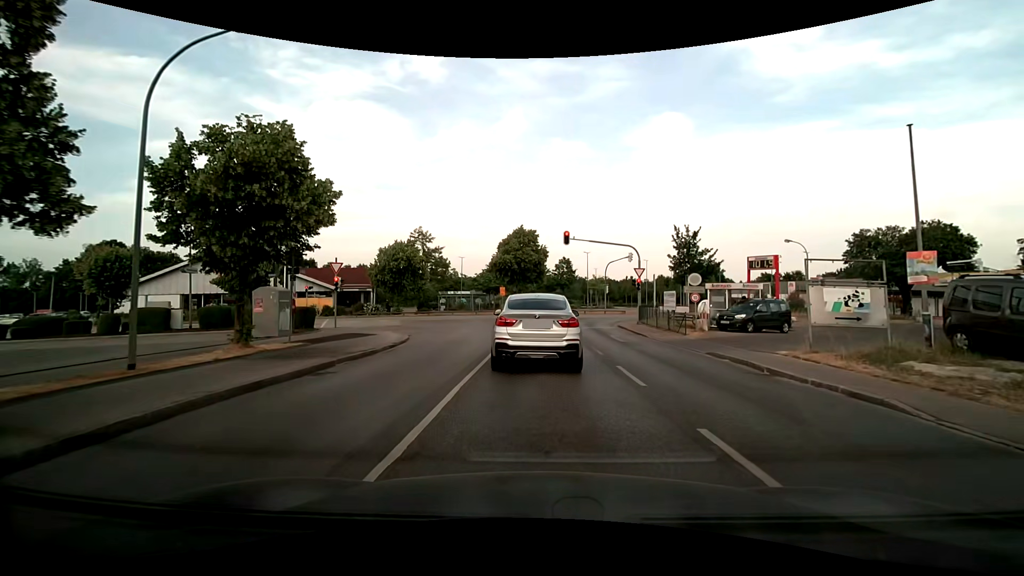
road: residential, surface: asphalt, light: Day
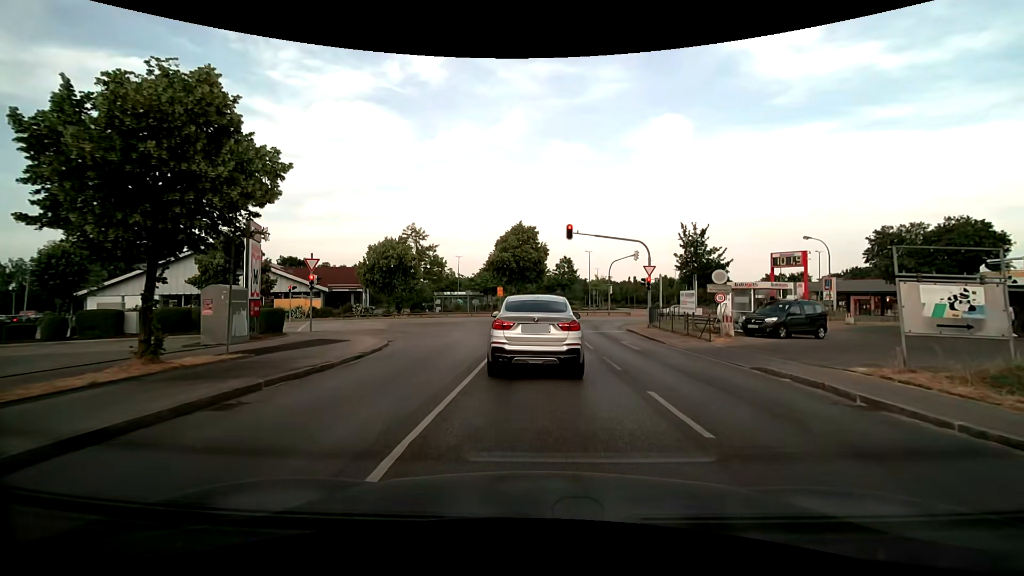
(0.0, +3.3) m; -1°
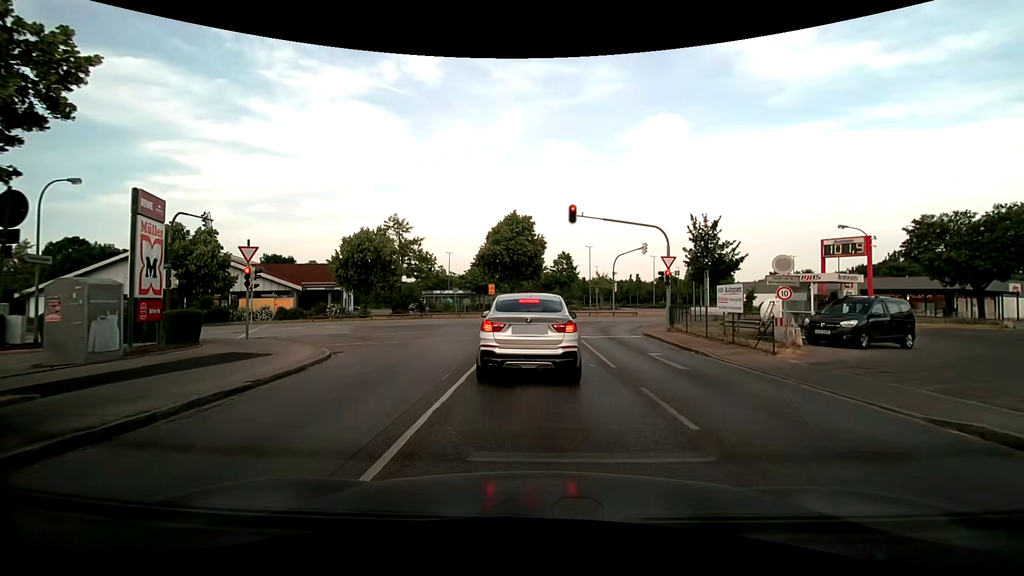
(0.0, +5.6) m; +1°
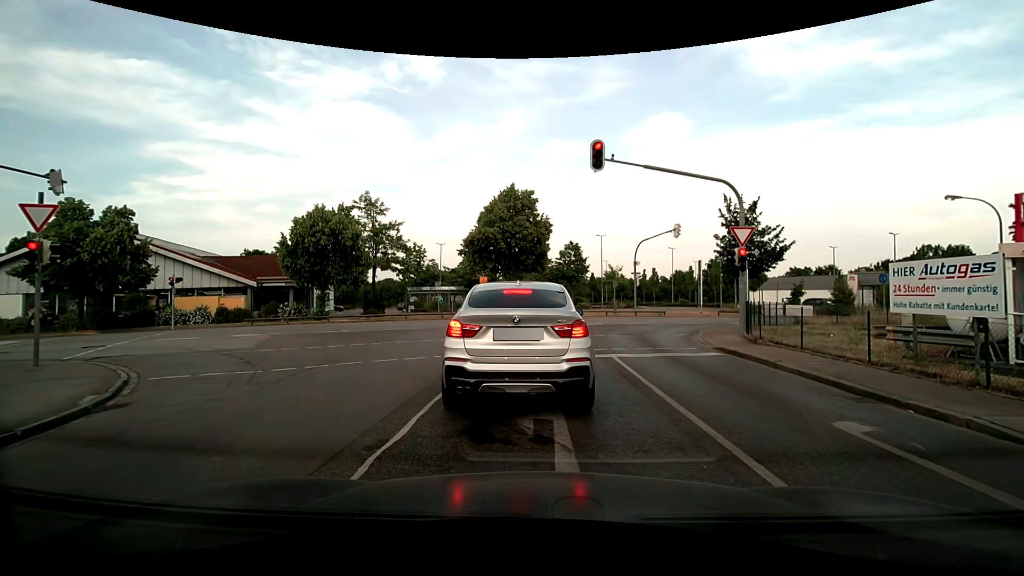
(0.0, +9.2) m; -1°
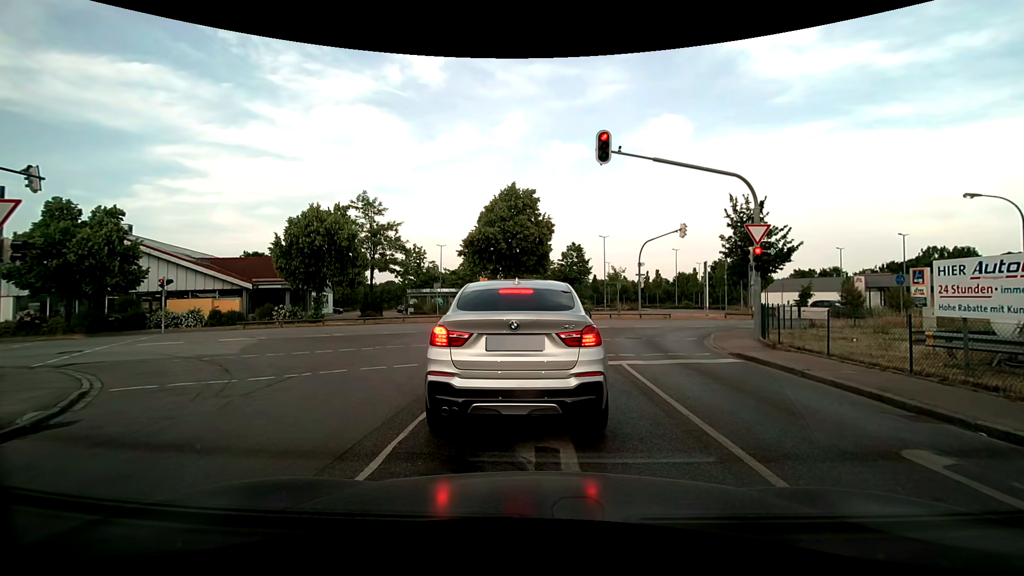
(0.0, +0.9) m; 0°
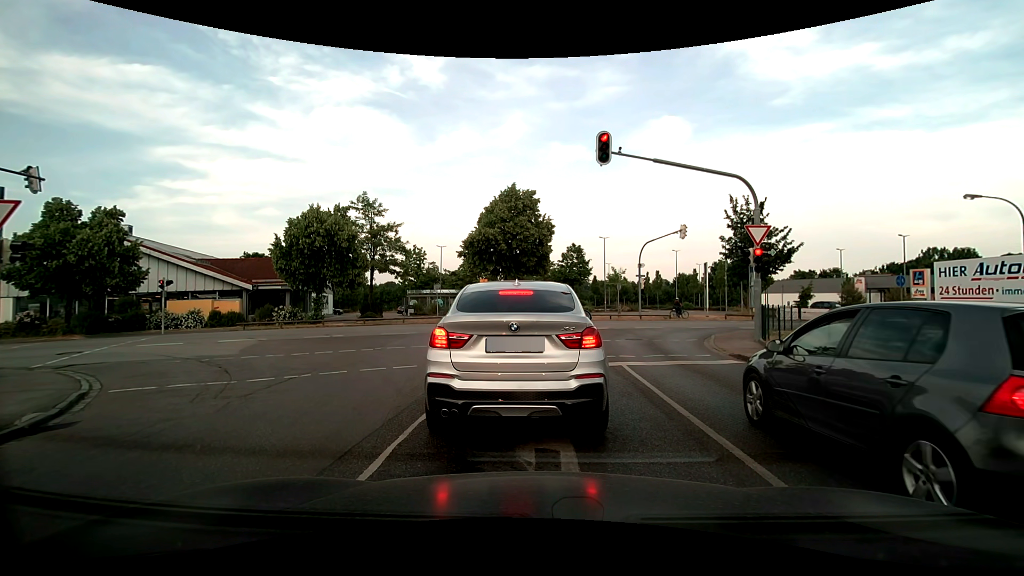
(0.0, +0.1) m; 0°
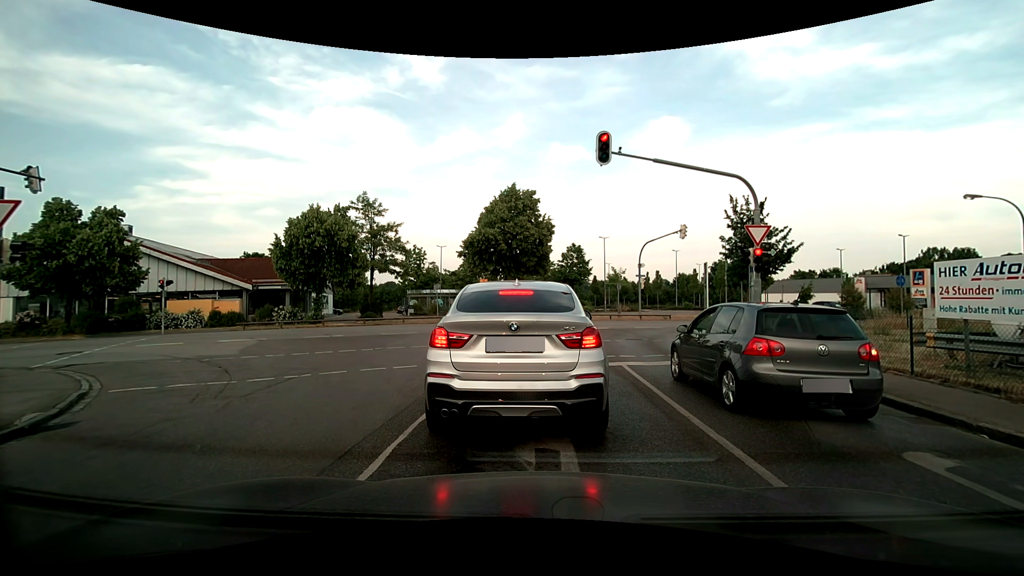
(0.0, 0.0) m; 0°
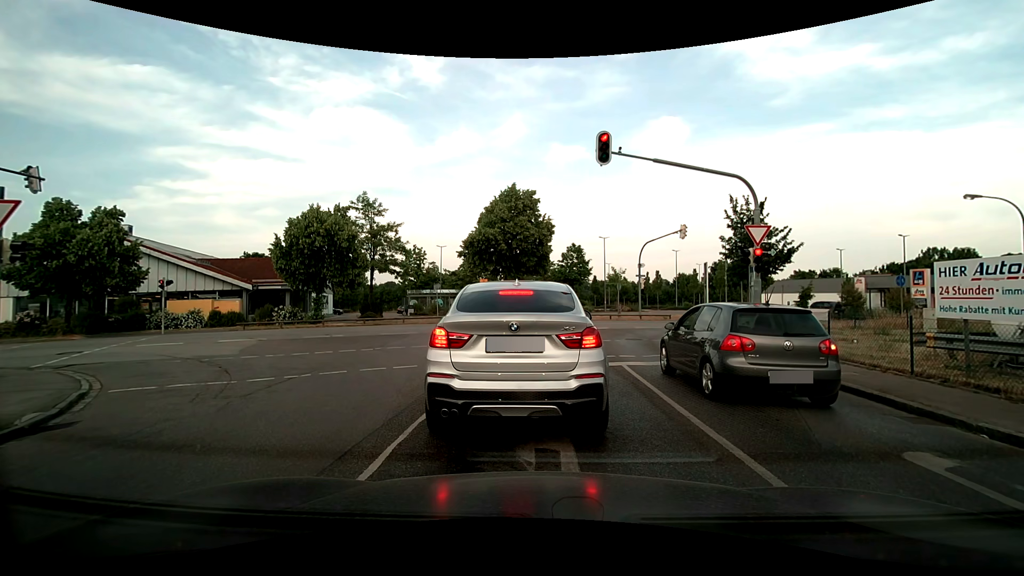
(0.0, 0.0) m; 0°
(0, +10) (-3, +19) (-11, +26) (-20, +27) (-30, +26) (-40, +22) (-49, +19) (-58, +16) (-68, +12) (-77, +9) m
